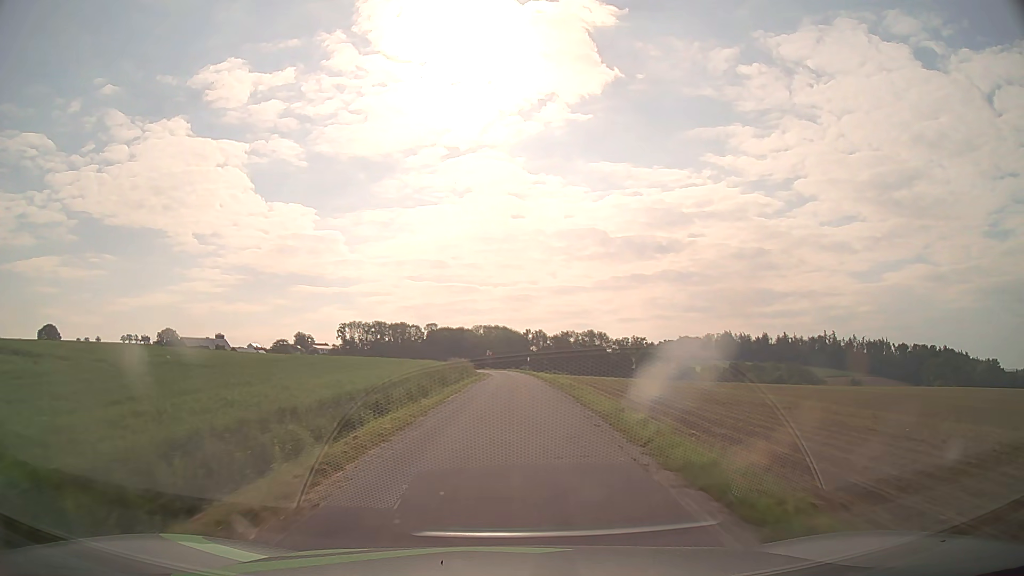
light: Day
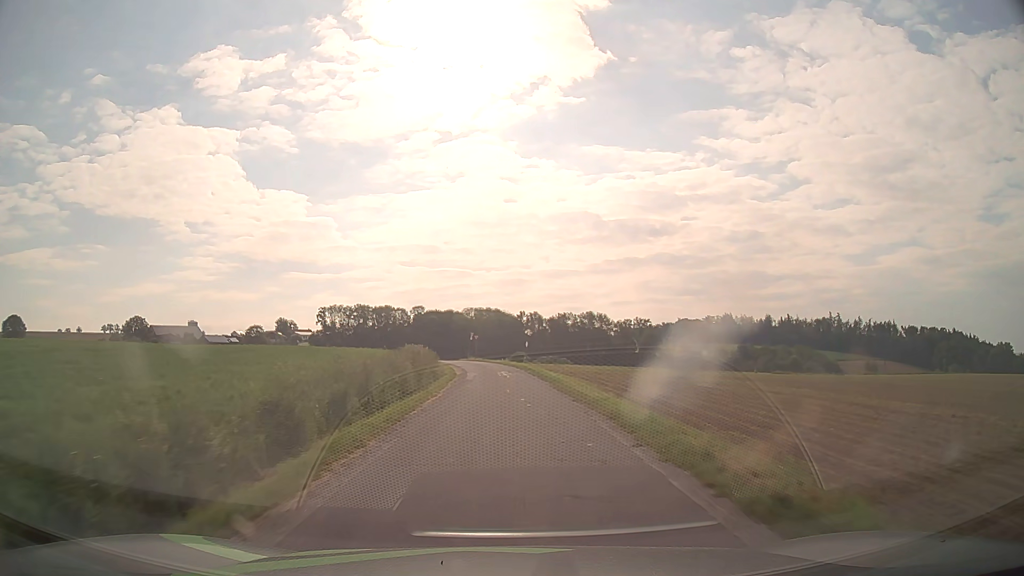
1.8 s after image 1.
(+0.2, +28.3) m; 0°
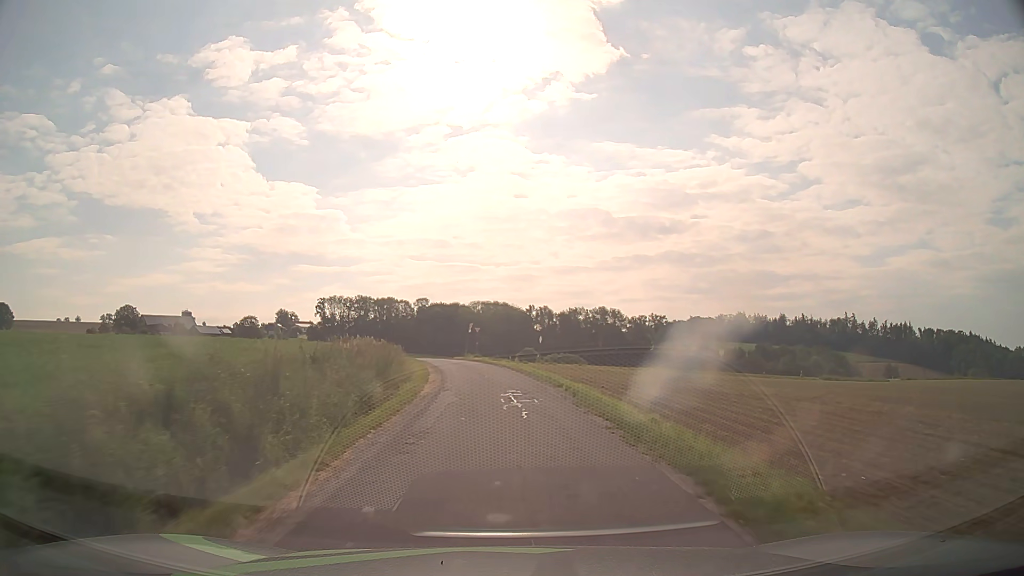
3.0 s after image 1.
(-0.1, +17.5) m; -1°
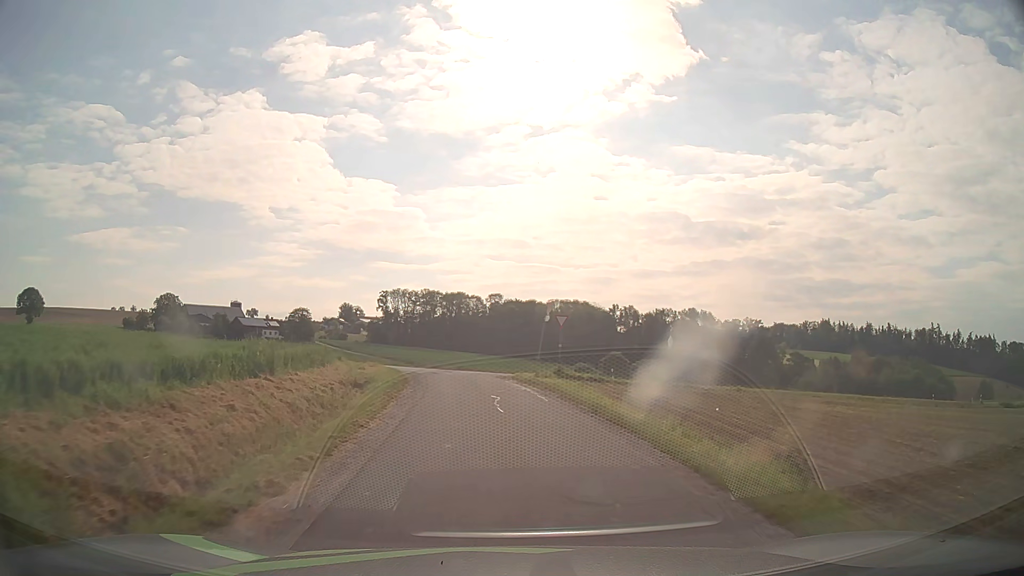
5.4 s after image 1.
(-1.4, +30.8) m; -6°
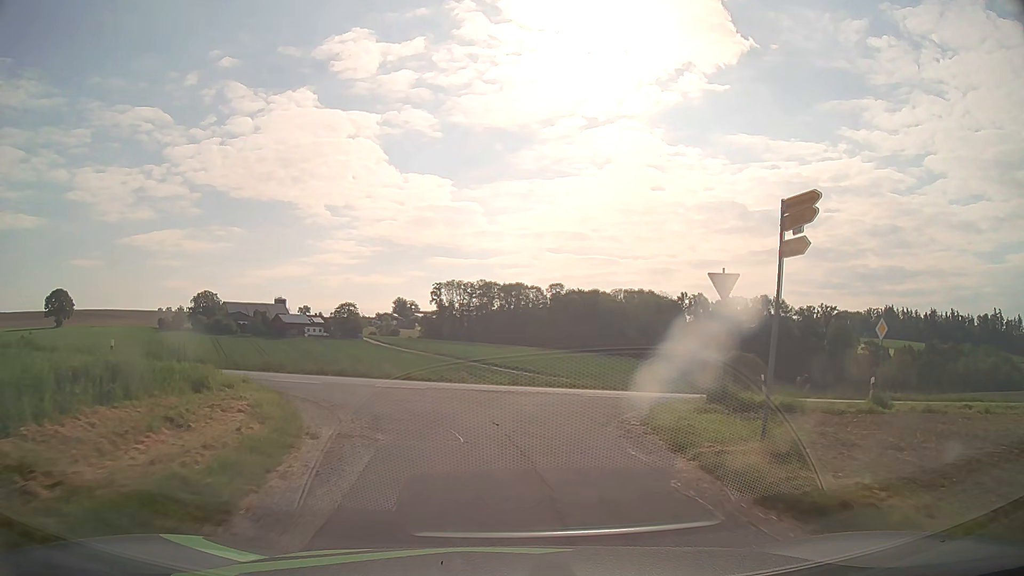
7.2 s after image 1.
(-0.9, +18.7) m; -5°
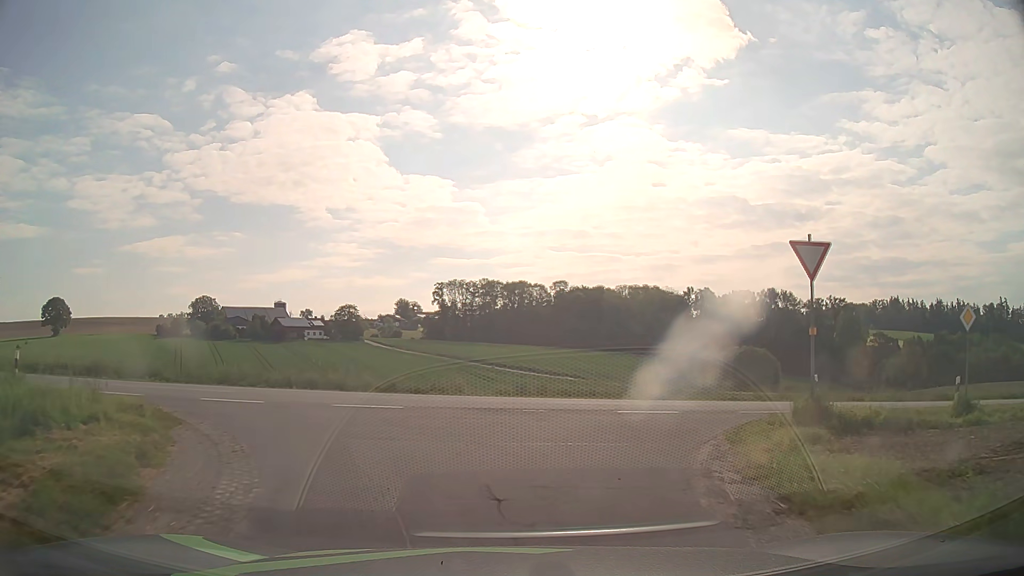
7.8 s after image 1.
(0.0, +4.8) m; 0°
